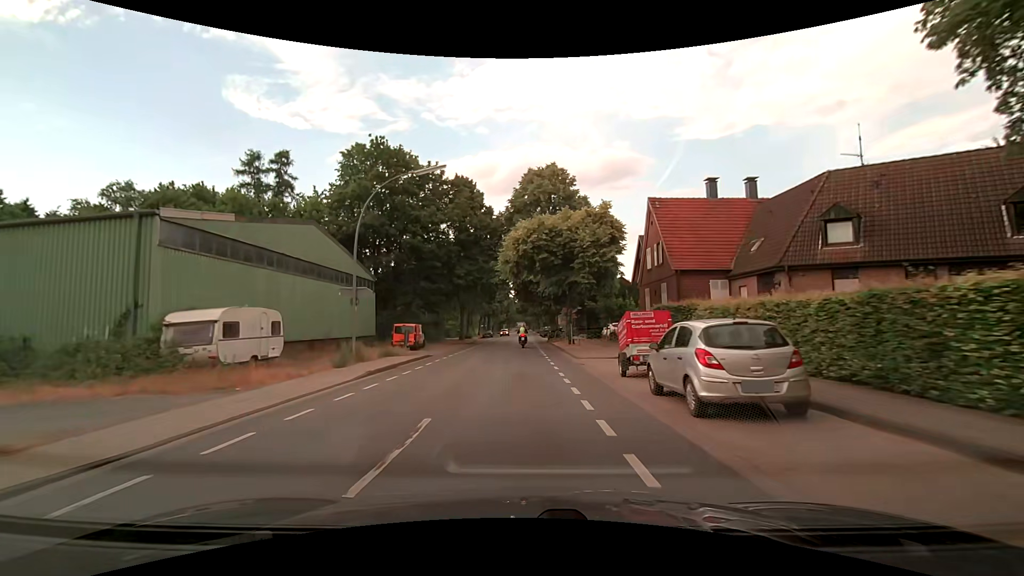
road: secondary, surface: asphalt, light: Day
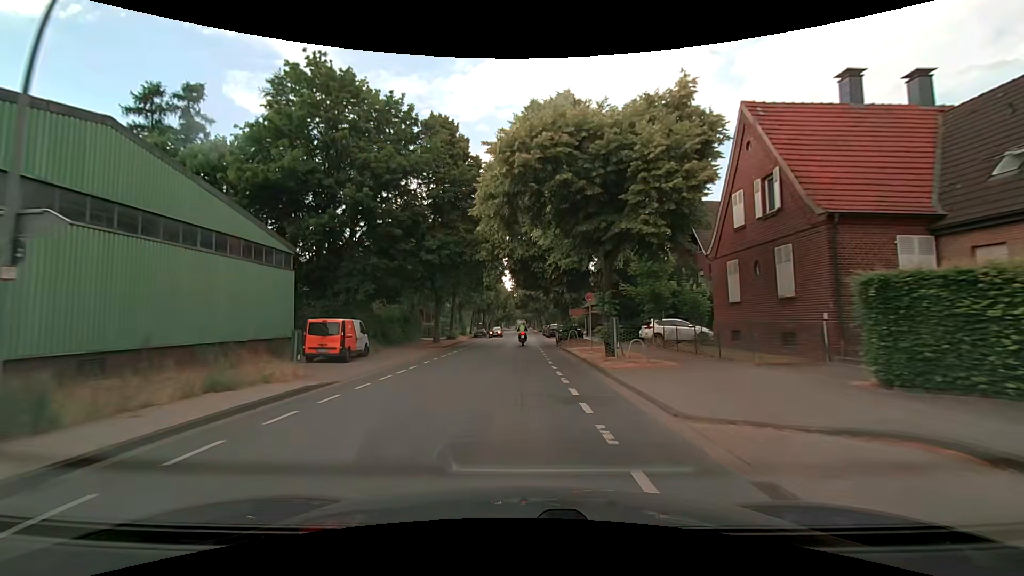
(+0.1, +15.1) m; +1°
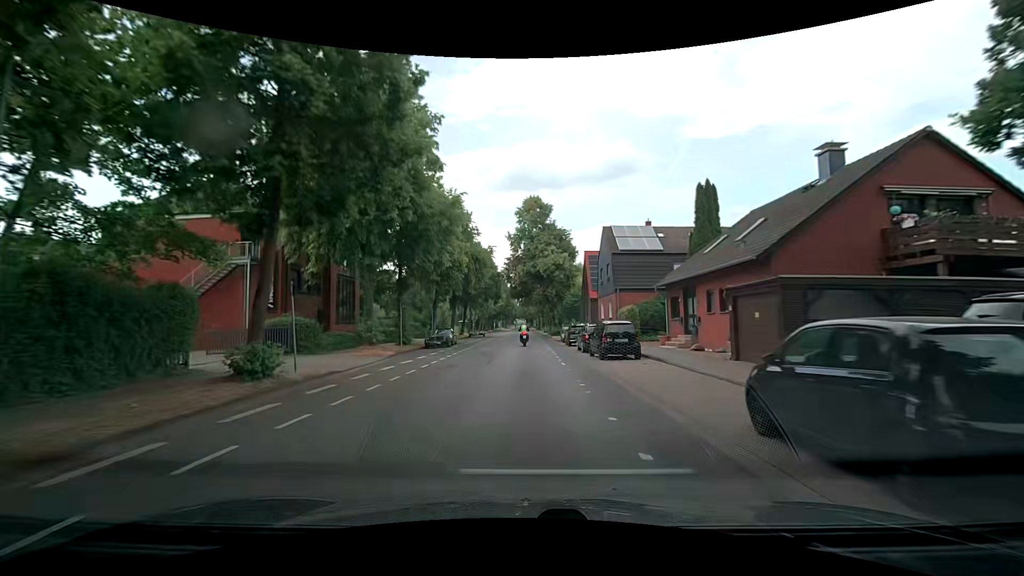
(-0.3, +37.8) m; +1°
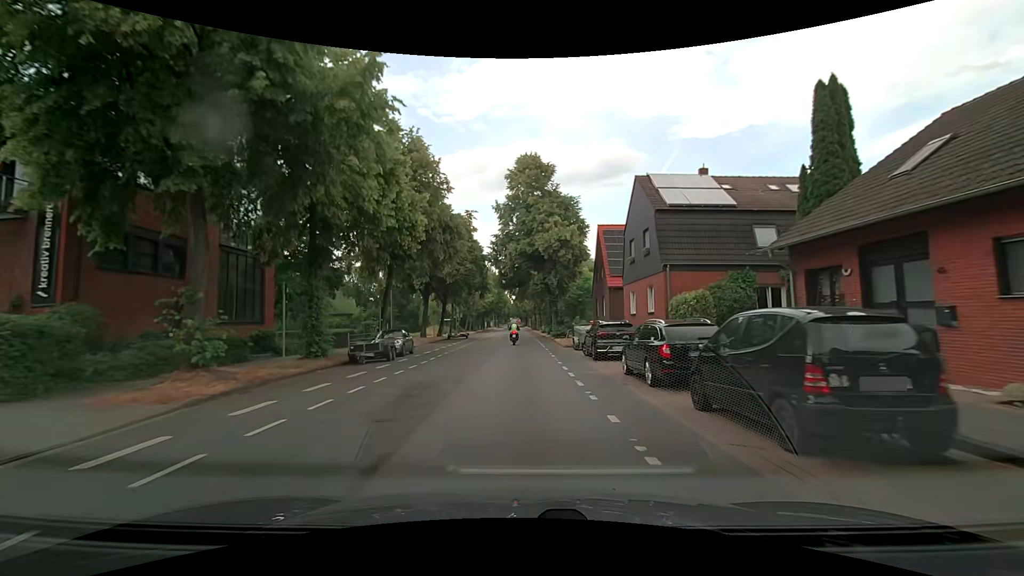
(-0.1, +14.8) m; -2°
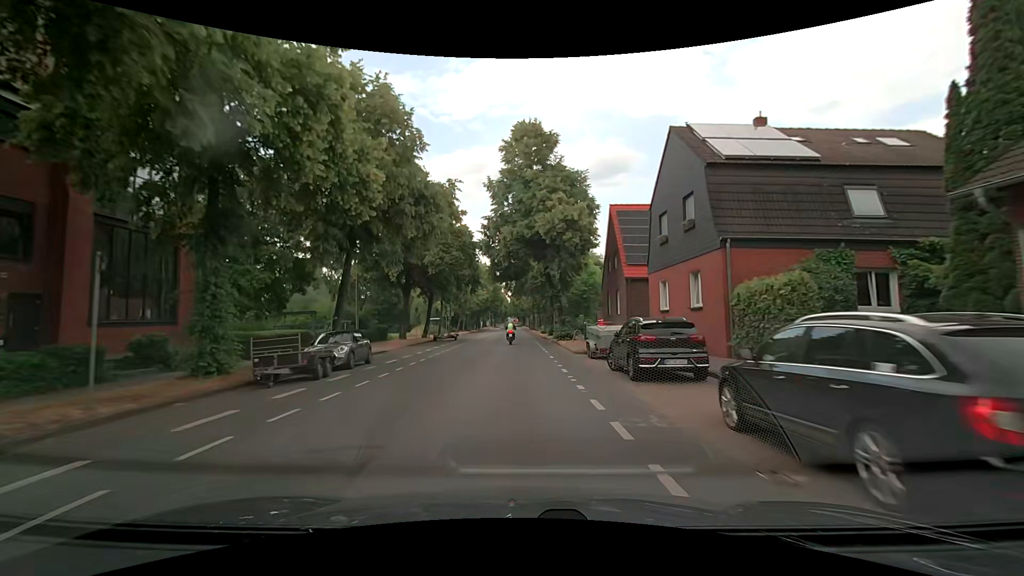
(+0.2, +7.3) m; +2°
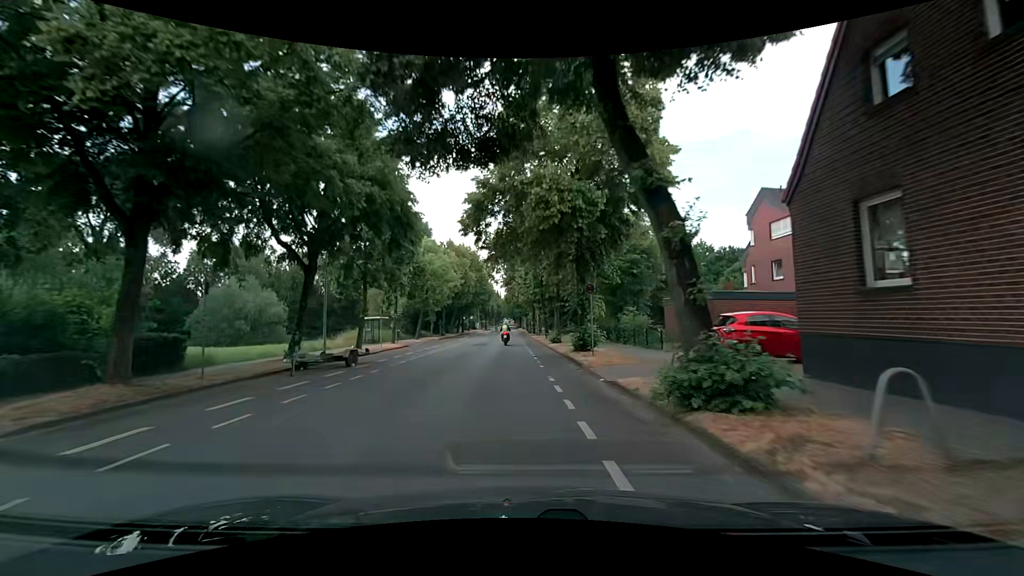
(+0.1, +29.0) m; -1°
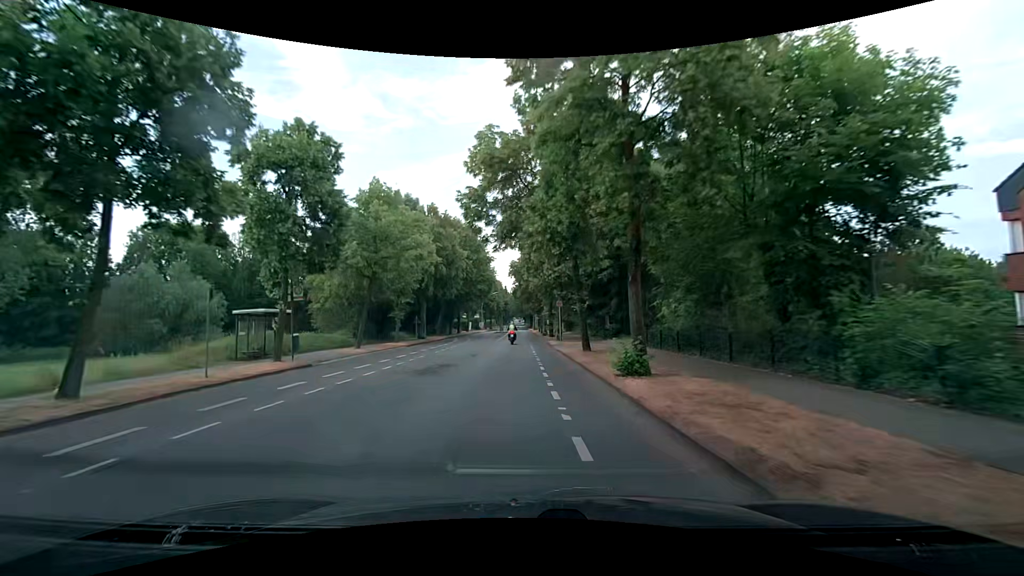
(+0.1, +21.7) m; -1°
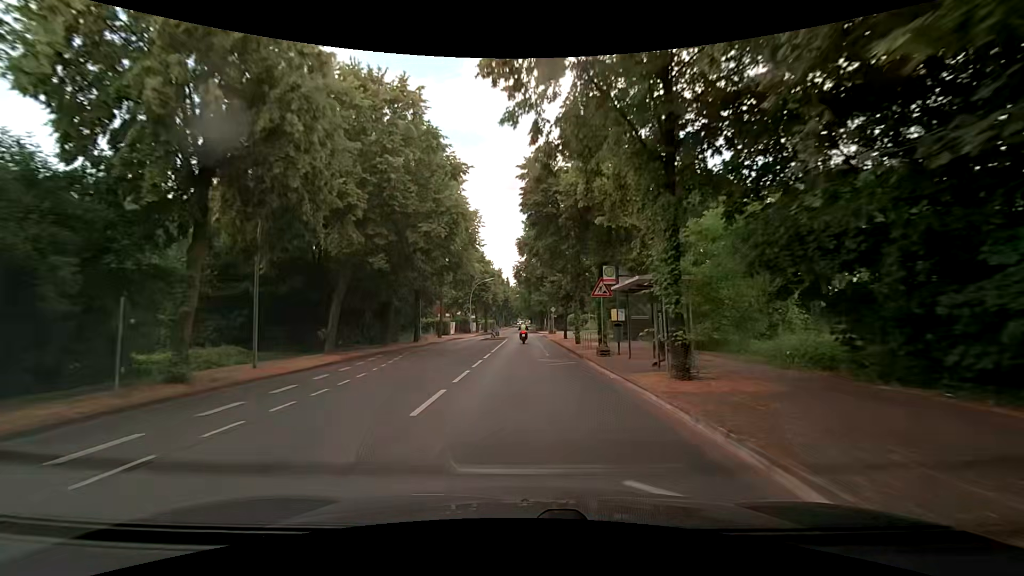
(-0.3, +37.5) m; -1°
(0, +10) (0, +20) (+1, +30) (+1, +40) (+1, +50) (+1, +60) (+1, +70) (+1, +80) (+2, +90) (+2, +100) m
